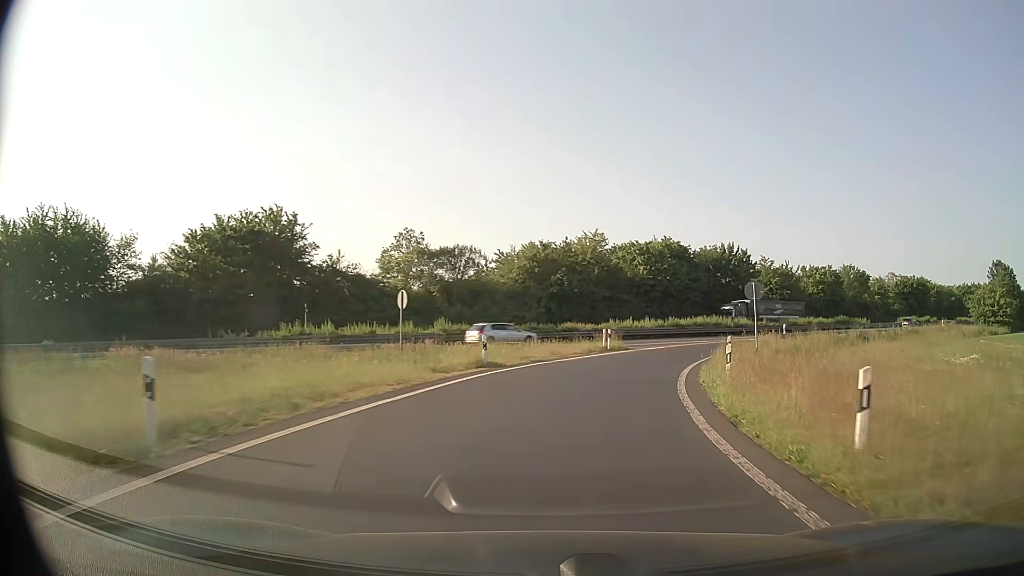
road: trunk_link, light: Day
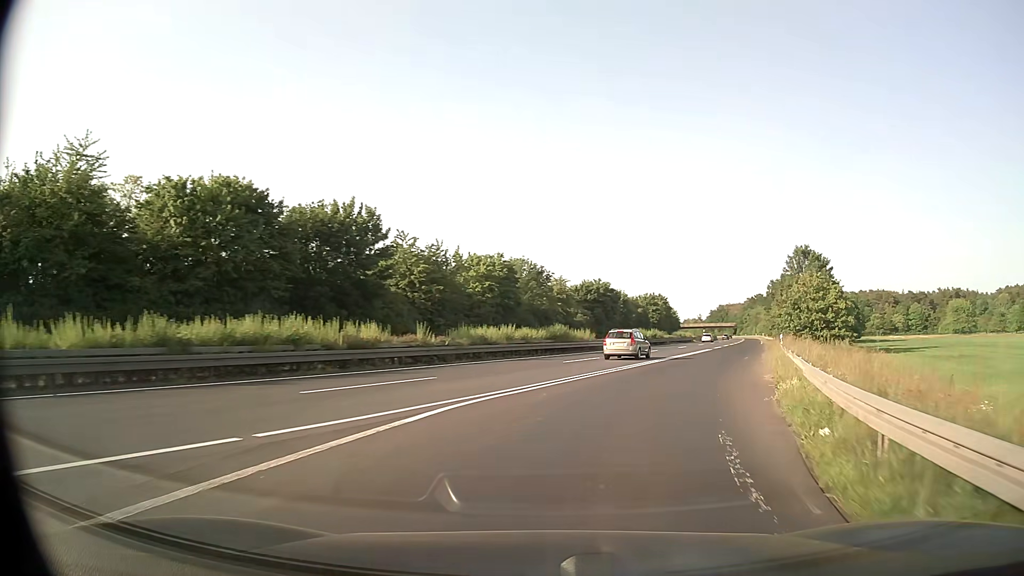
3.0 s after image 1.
(+10.6, +39.1) m; +32°
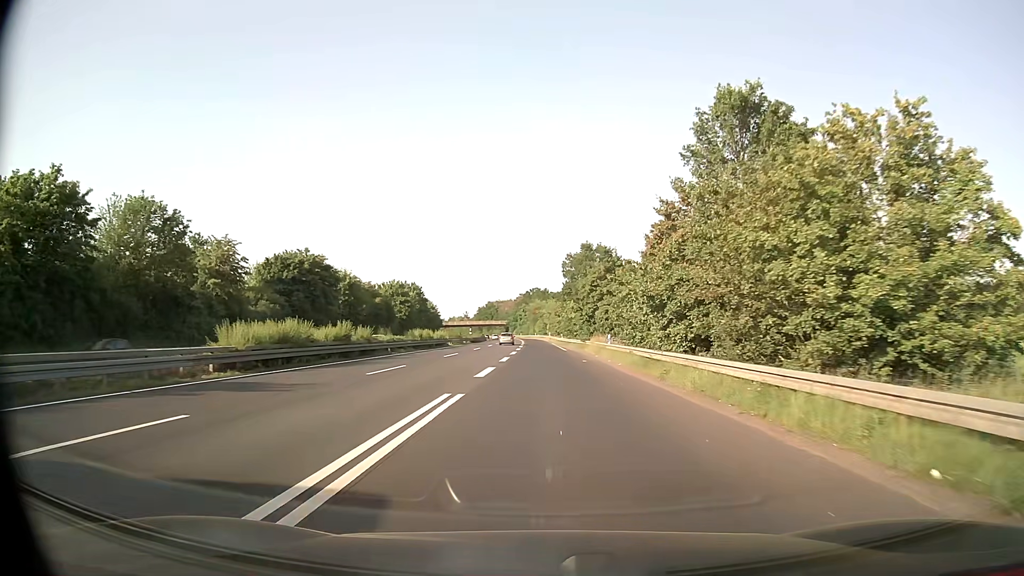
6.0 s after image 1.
(+10.9, +43.0) m; +20°
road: trunk
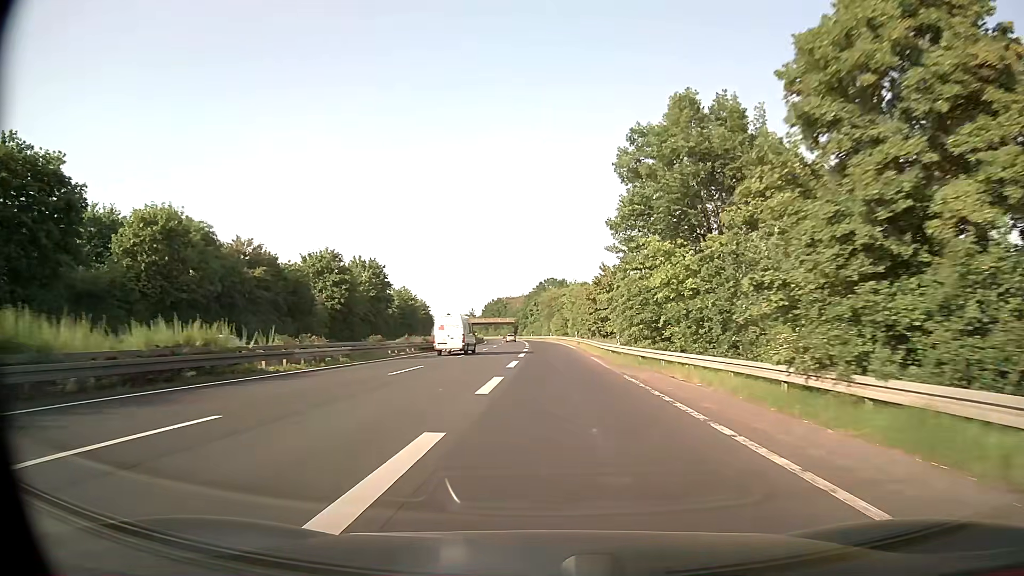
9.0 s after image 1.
(-0.7, +54.6) m; -1°
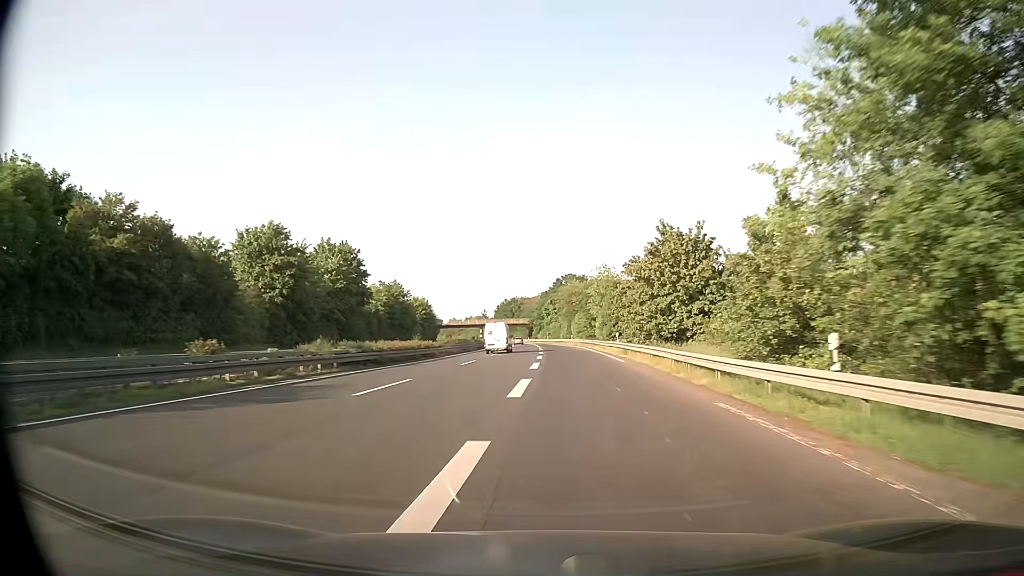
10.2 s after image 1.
(-0.3, +25.0) m; -1°
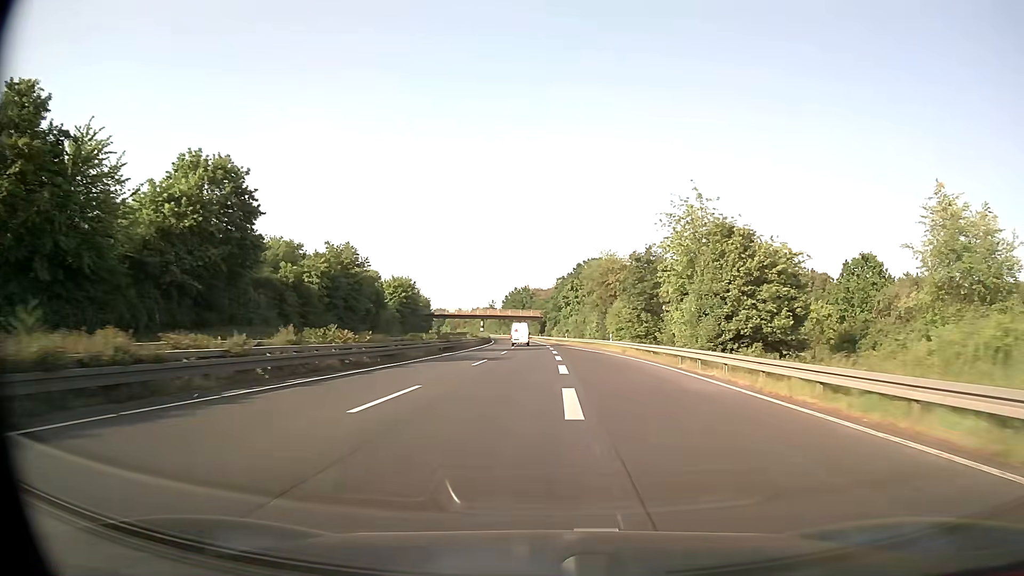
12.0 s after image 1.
(-0.6, +40.4) m; -1°
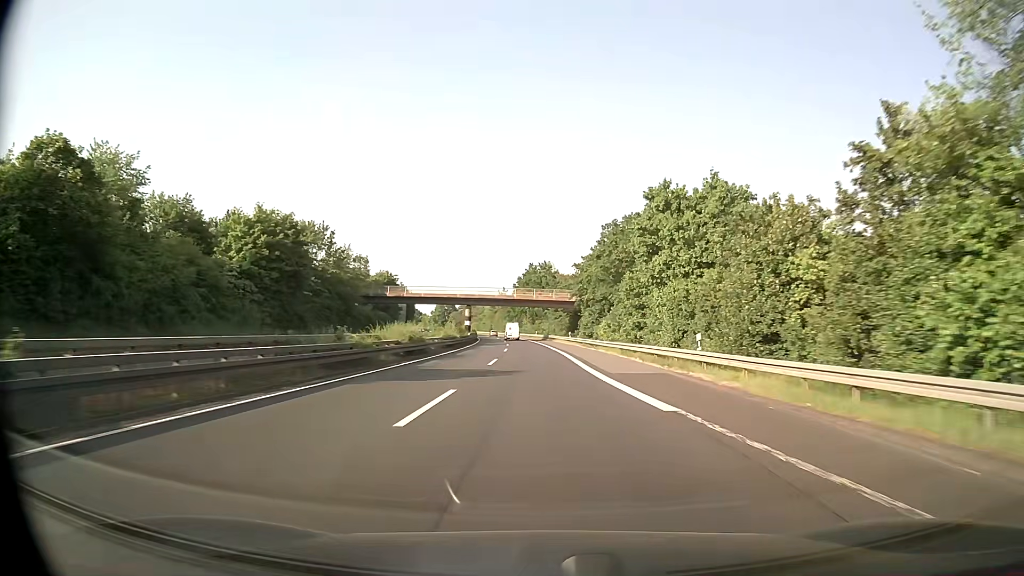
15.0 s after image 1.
(-0.9, +74.2) m; -2°
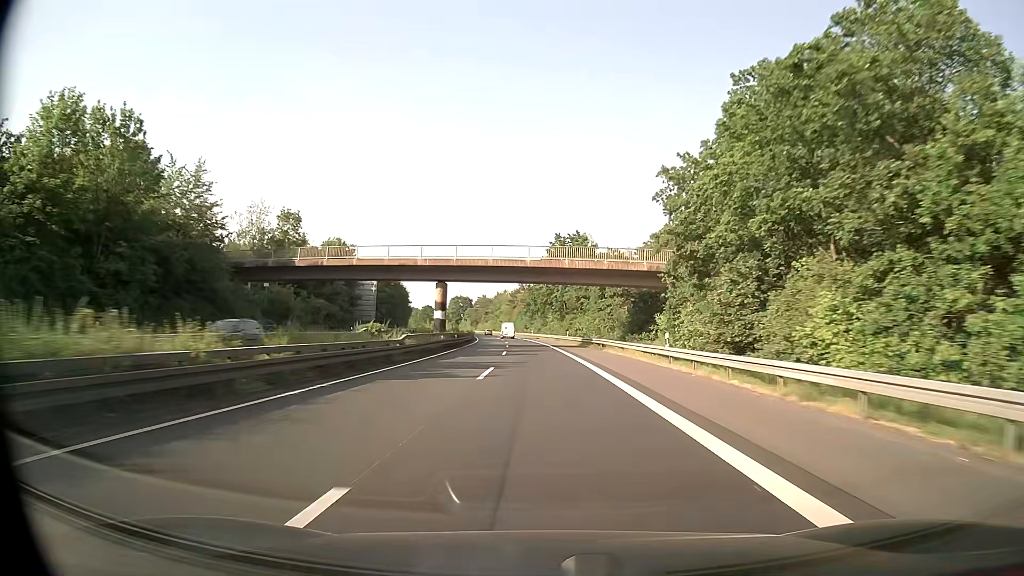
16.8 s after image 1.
(-1.0, +47.4) m; -2°
(0, +10) (0, +20) (0, +30) (-1, +40) (-1, +50) (-2, +60) (-2, +70) (-3, +80) (-4, +90) (-5, +100) m
